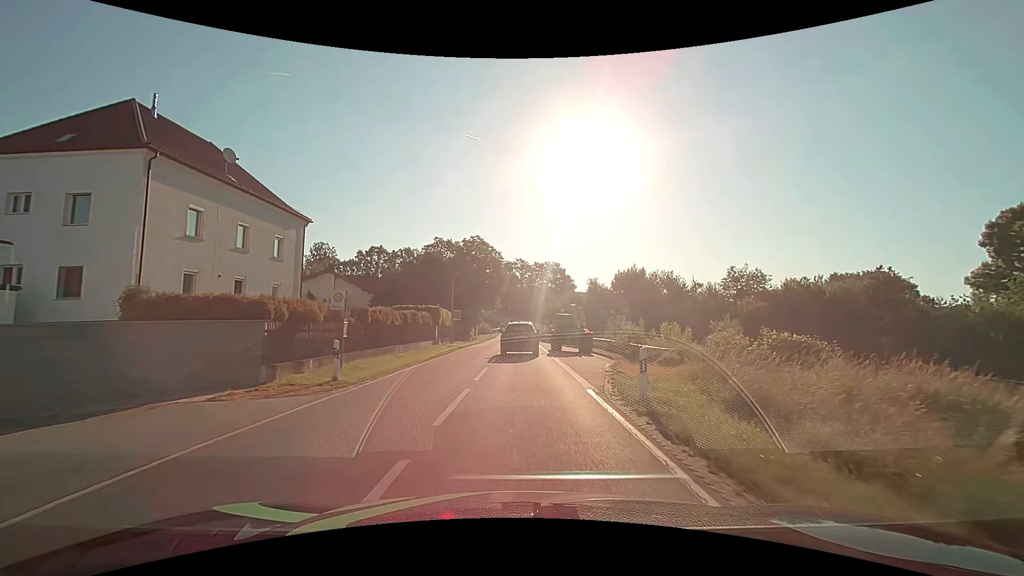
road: secondary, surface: asphalt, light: Day
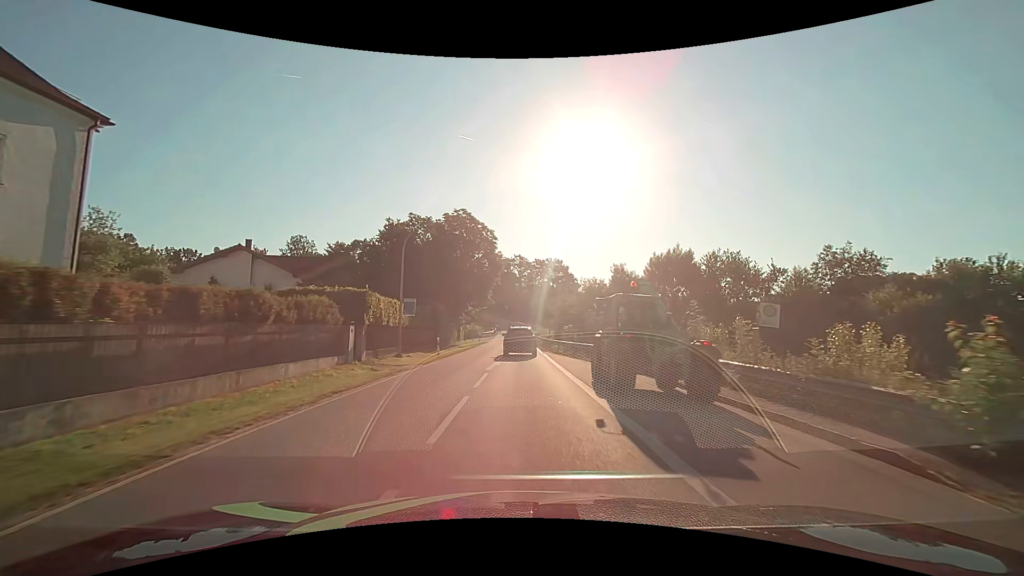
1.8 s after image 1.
(0.0, +19.2) m; 0°
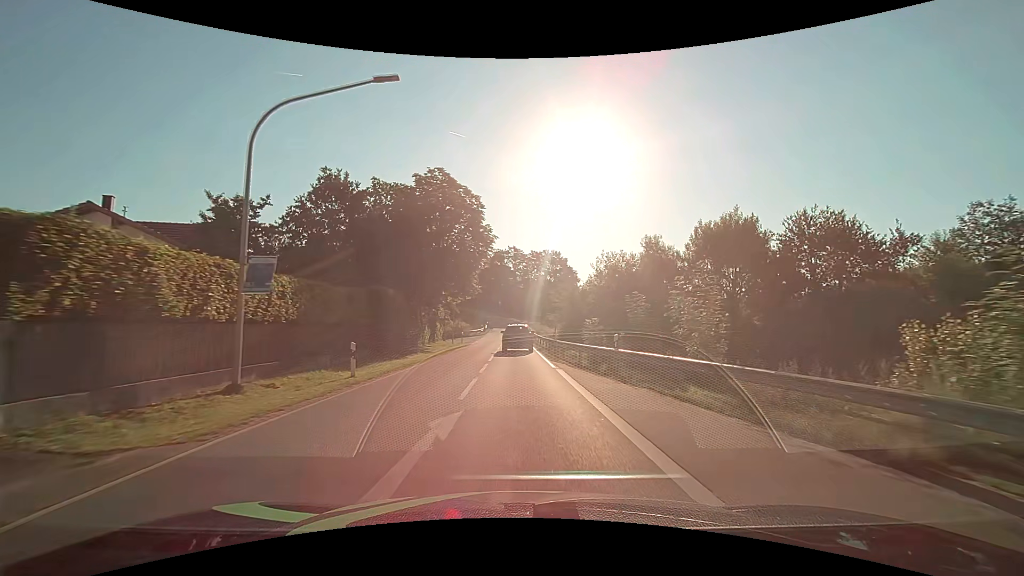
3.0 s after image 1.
(+0.1, +14.5) m; +1°
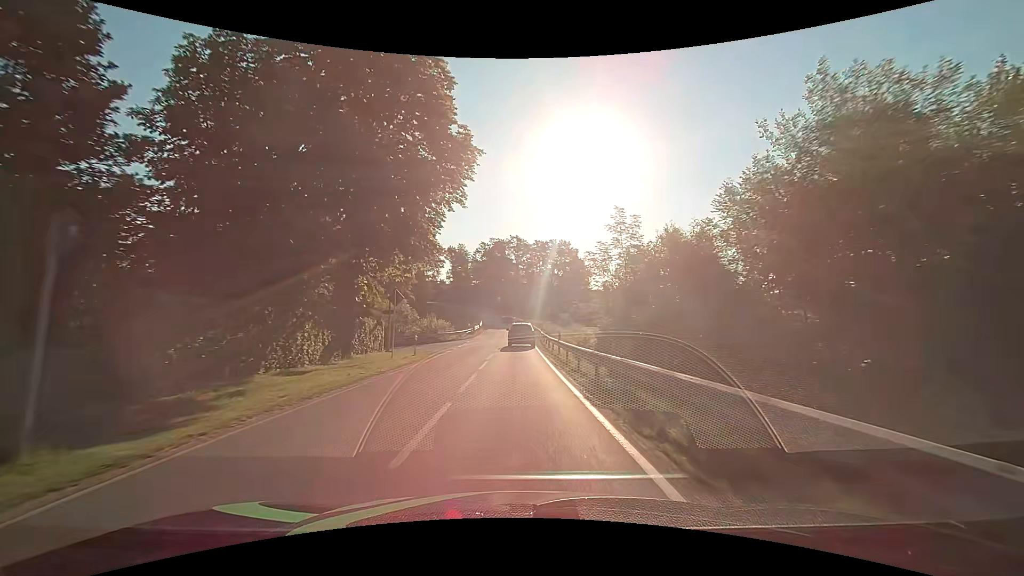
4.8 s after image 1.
(0.0, +23.0) m; 0°
(0, +10) (0, +20) (0, +30) (0, +40) (0, +50) (0, +60) (0, +70) (0, +80) (-1, +90) (-2, +100) m
